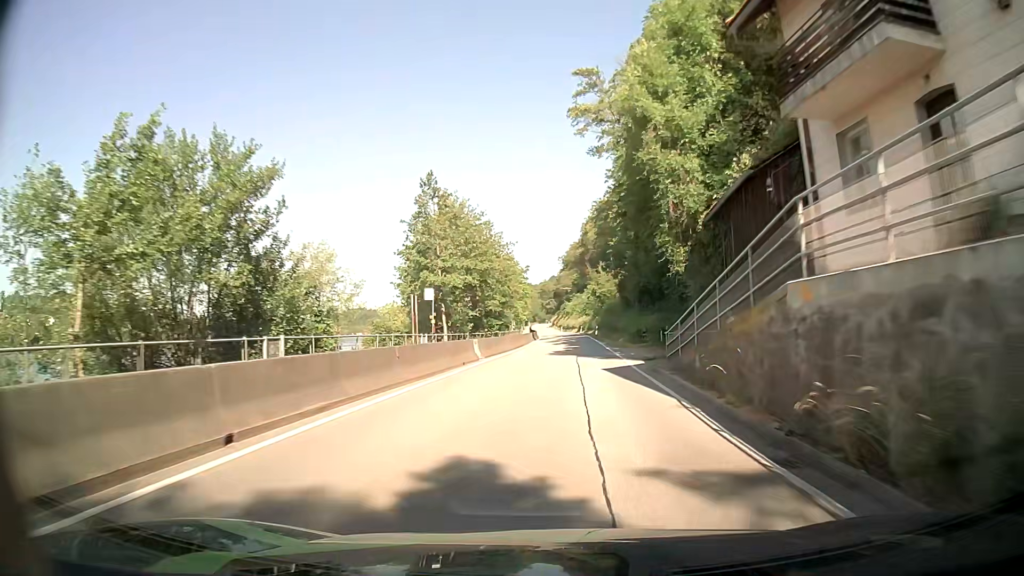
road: secondary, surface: asphalt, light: Day
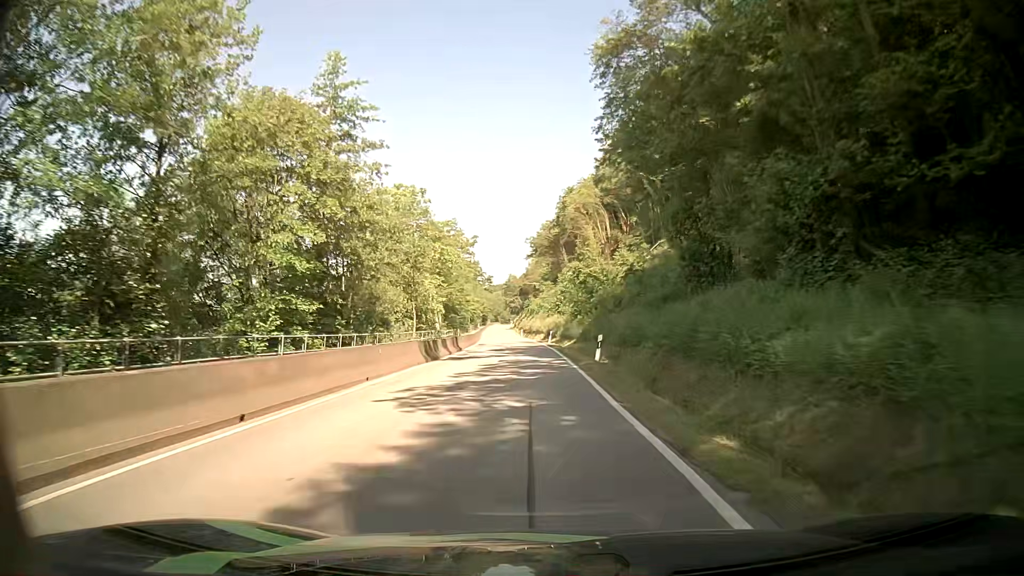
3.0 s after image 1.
(+2.3, +45.6) m; +2°
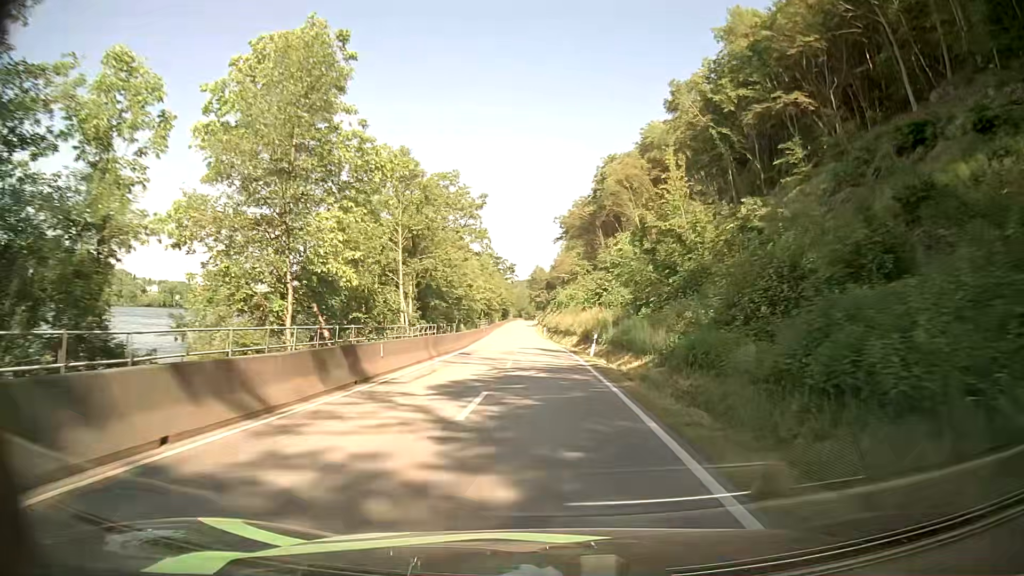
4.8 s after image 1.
(-0.3, +27.0) m; -2°
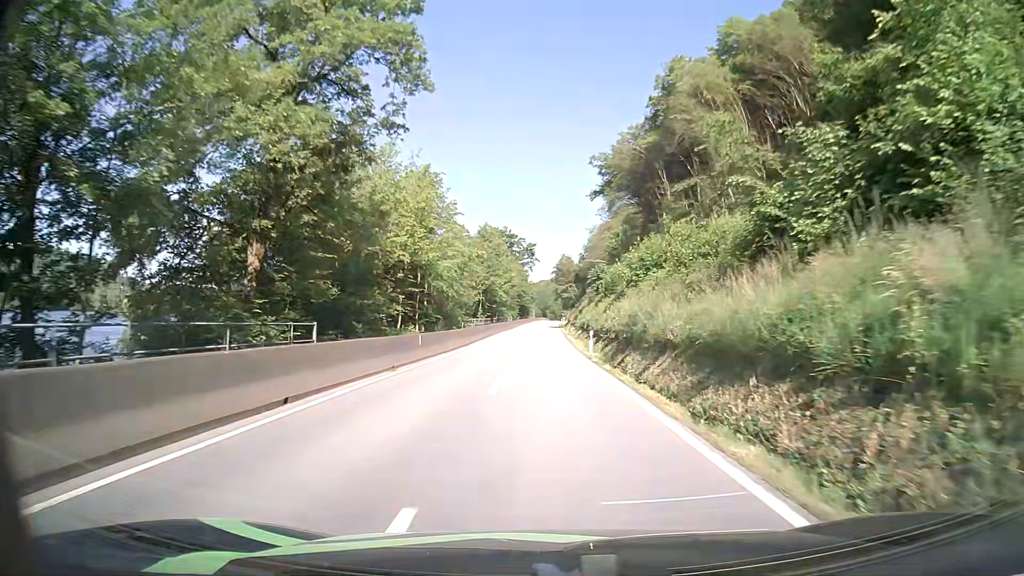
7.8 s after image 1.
(-0.8, +45.1) m; -2°
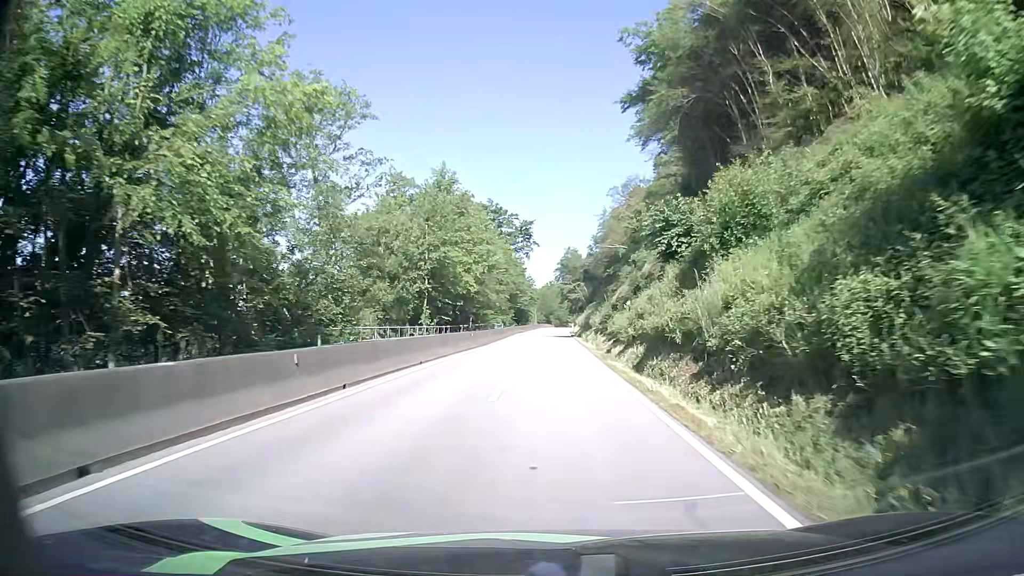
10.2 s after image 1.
(-0.1, +37.2) m; 0°
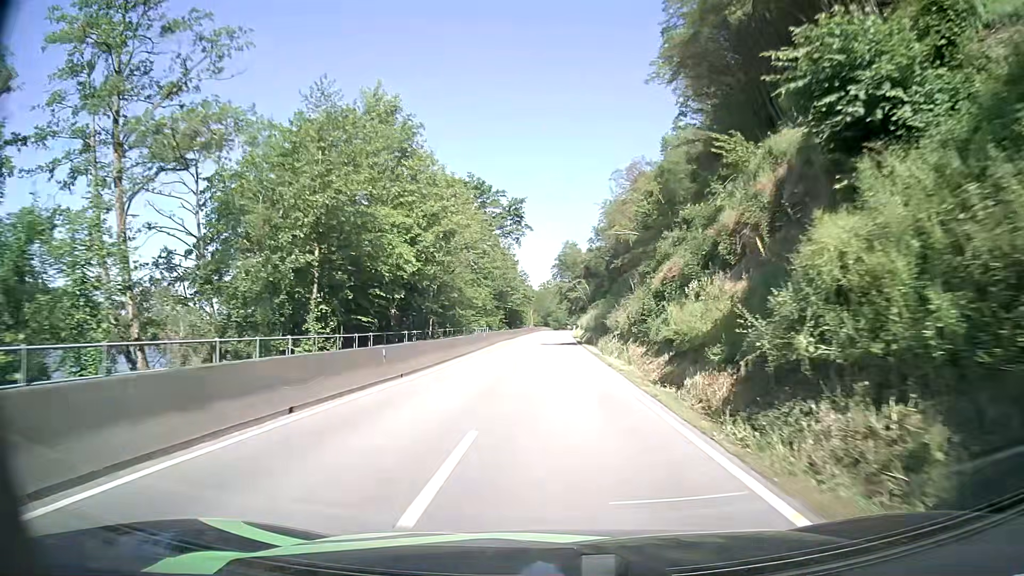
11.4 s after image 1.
(+0.1, +19.2) m; +1°
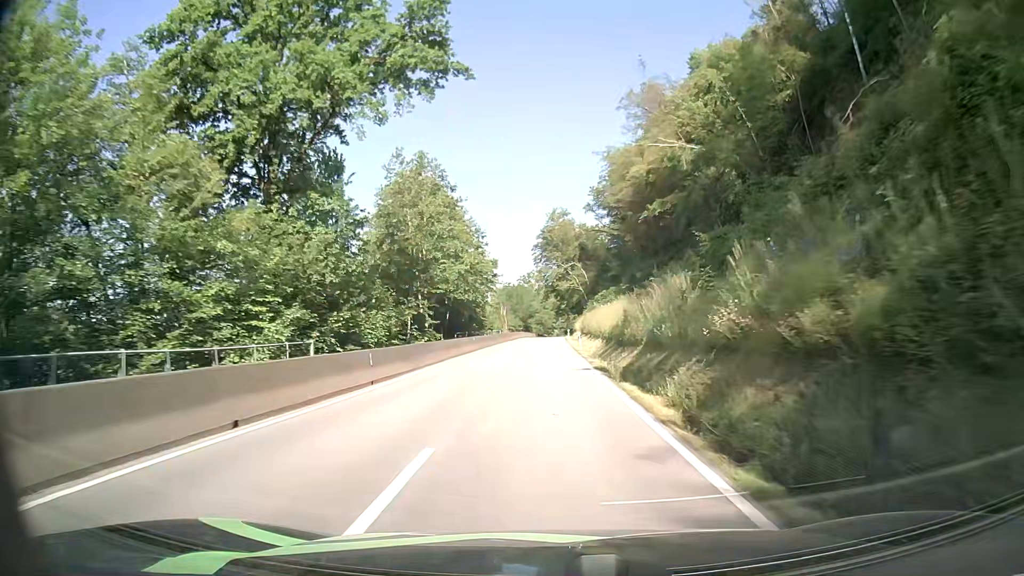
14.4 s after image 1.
(+0.2, +49.3) m; +1°
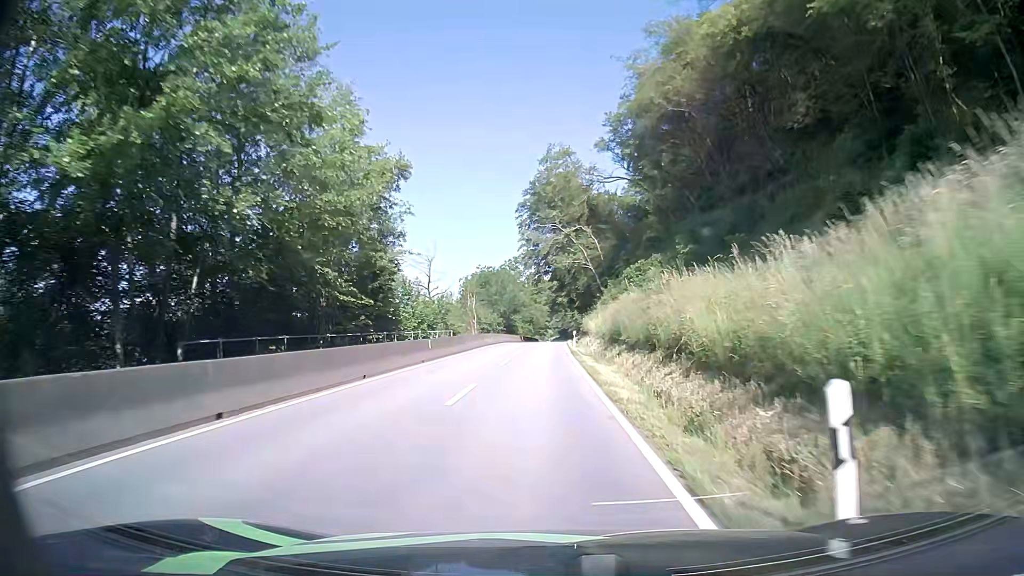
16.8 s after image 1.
(0.0, +39.9) m; 0°
